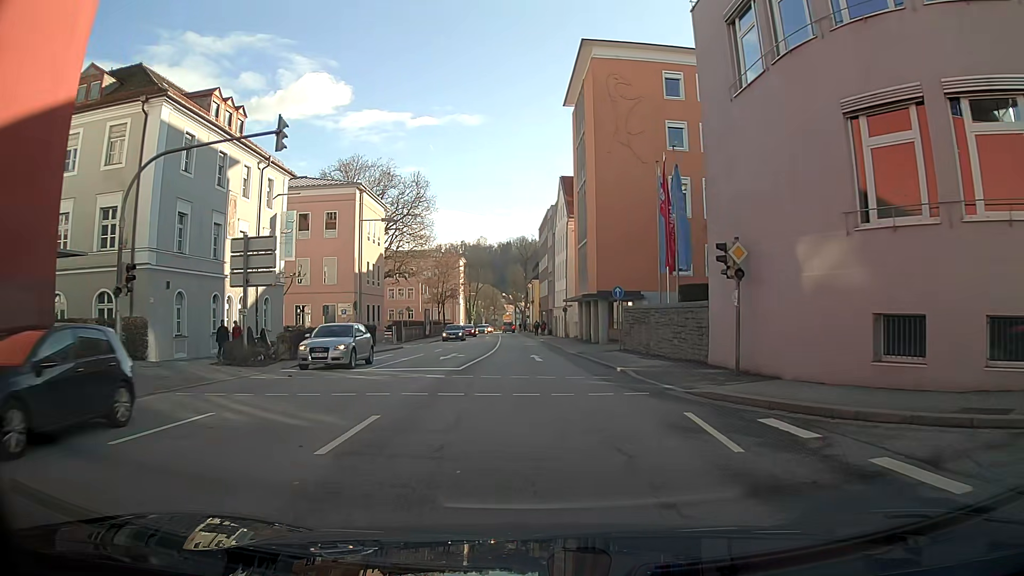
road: primary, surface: asphalt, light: Day
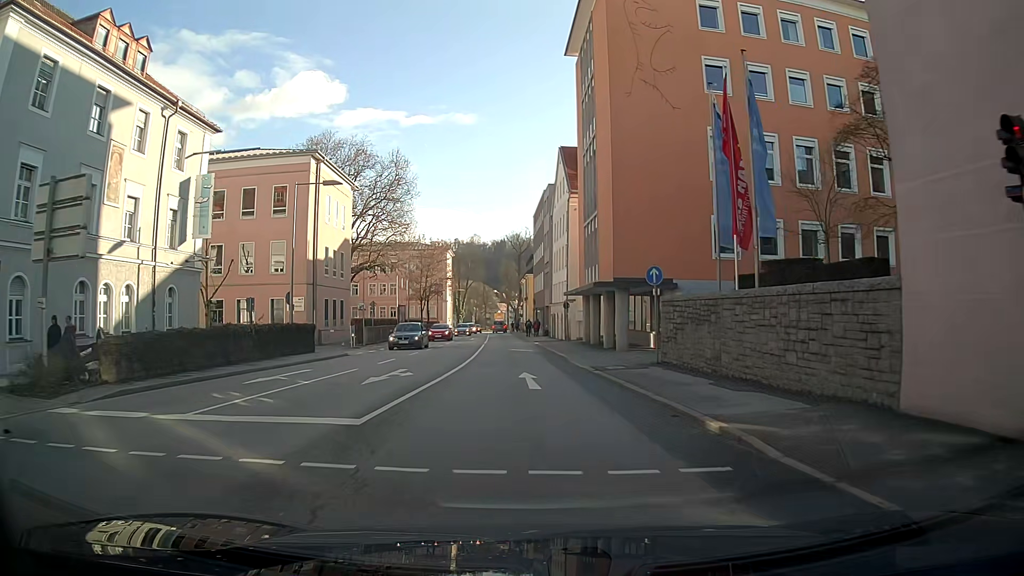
(0.0, +11.0) m; 0°
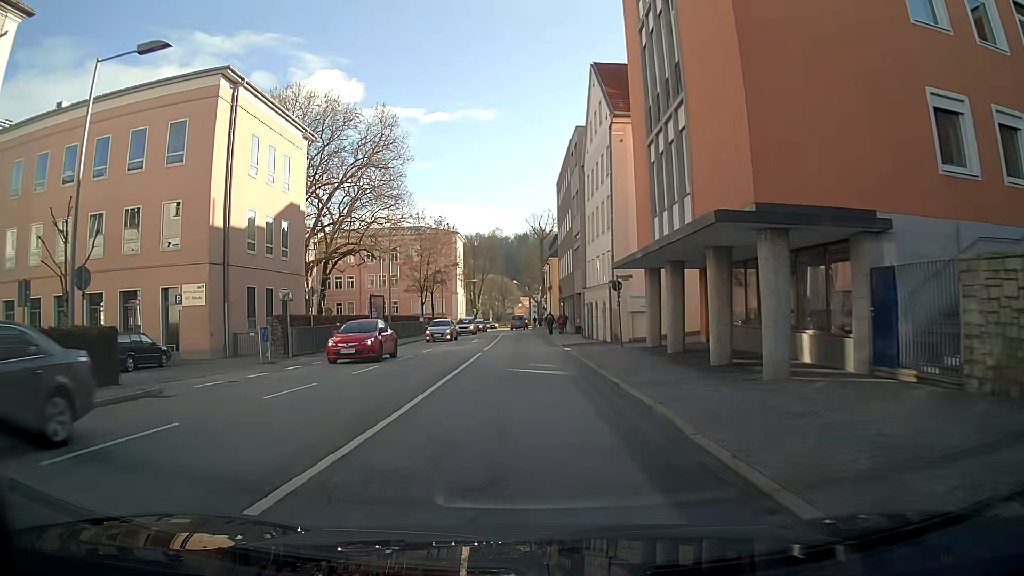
(-0.2, +17.3) m; -2°
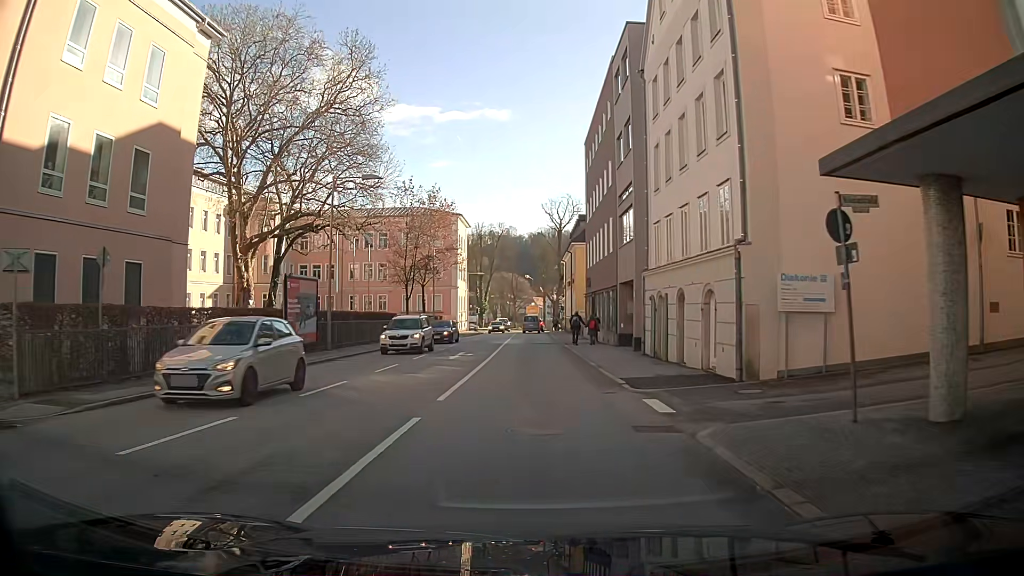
(-0.2, +17.3) m; -1°
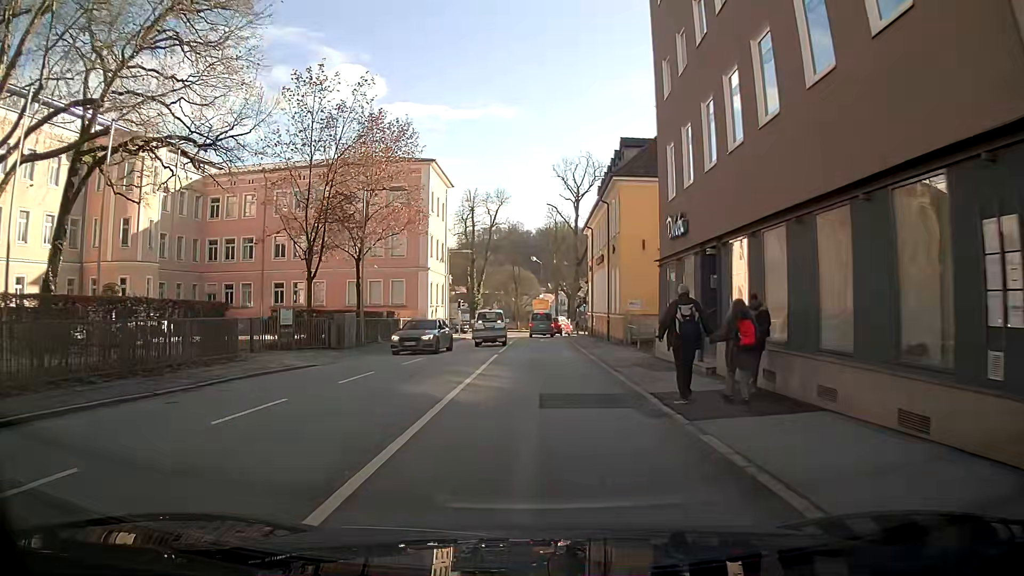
(0.0, +28.0) m; 0°
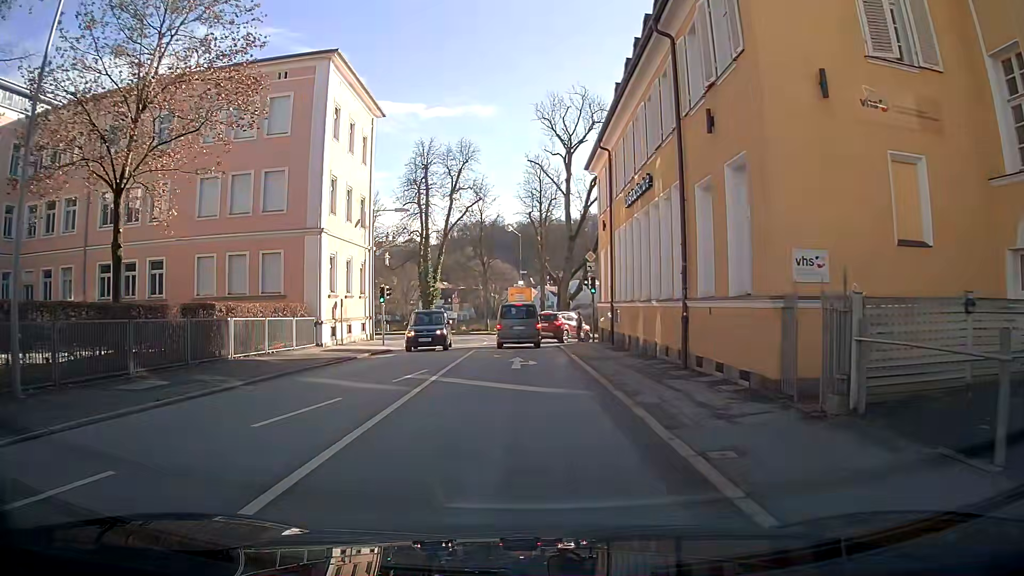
(+0.7, +23.5) m; +1°
(0, +10) (0, +20) (0, +30) (0, +40) (-4, +49) (-12, +55) (-21, +60) (-30, +64) (-39, +67) (-48, +71) m
